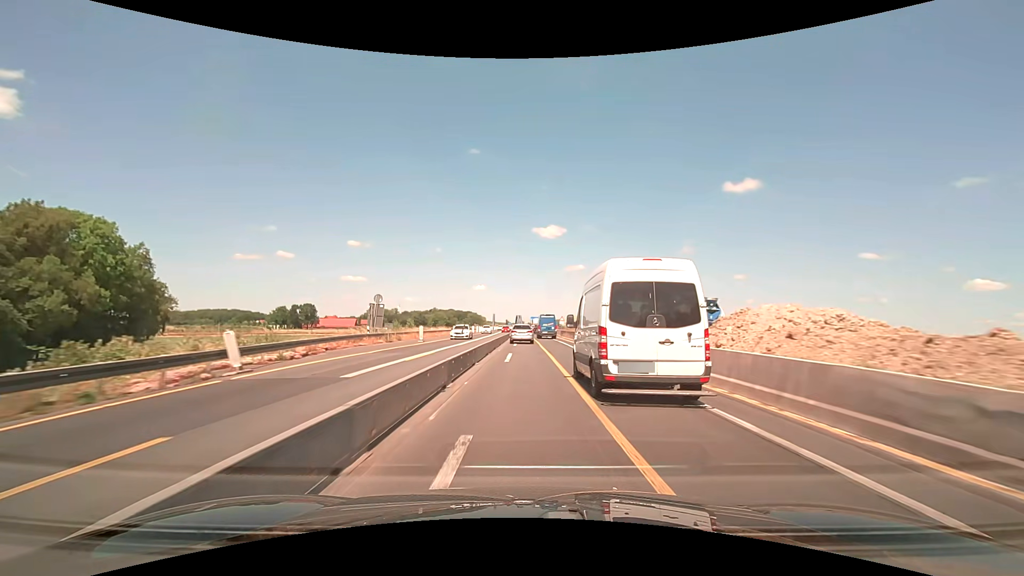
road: motorway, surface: asphalt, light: Day
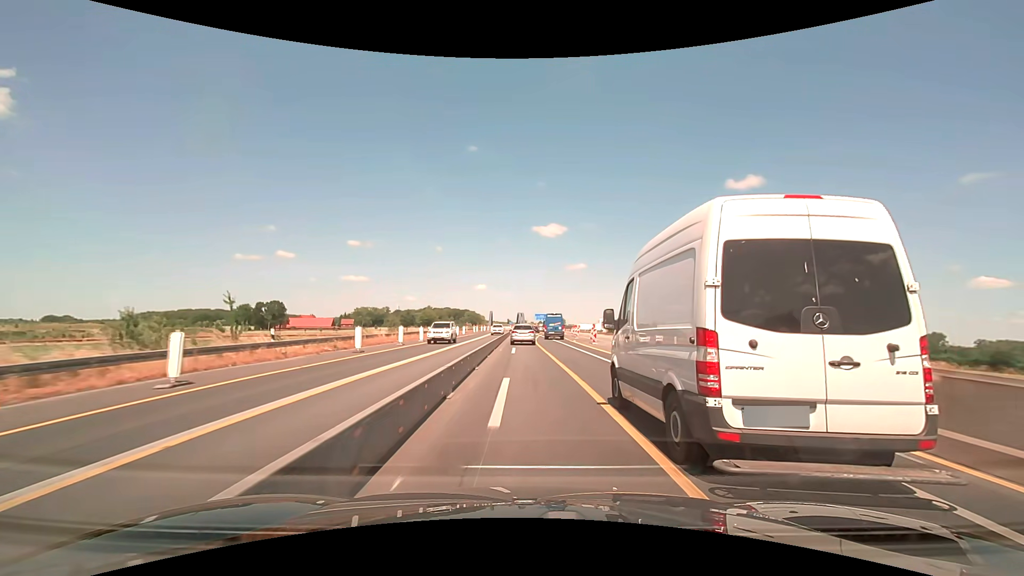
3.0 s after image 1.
(-0.2, +63.3) m; 0°
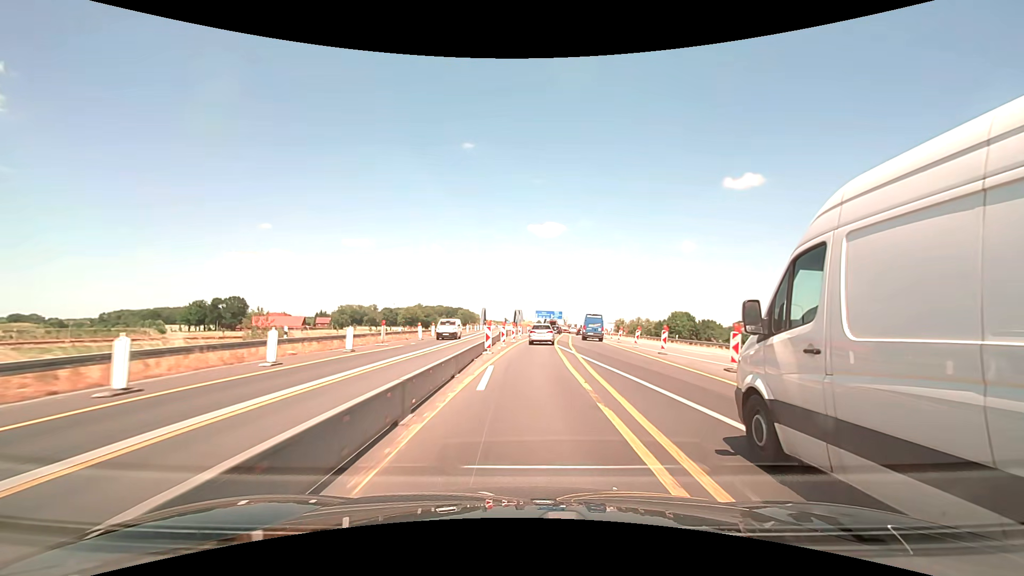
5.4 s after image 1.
(-0.2, +50.7) m; 0°
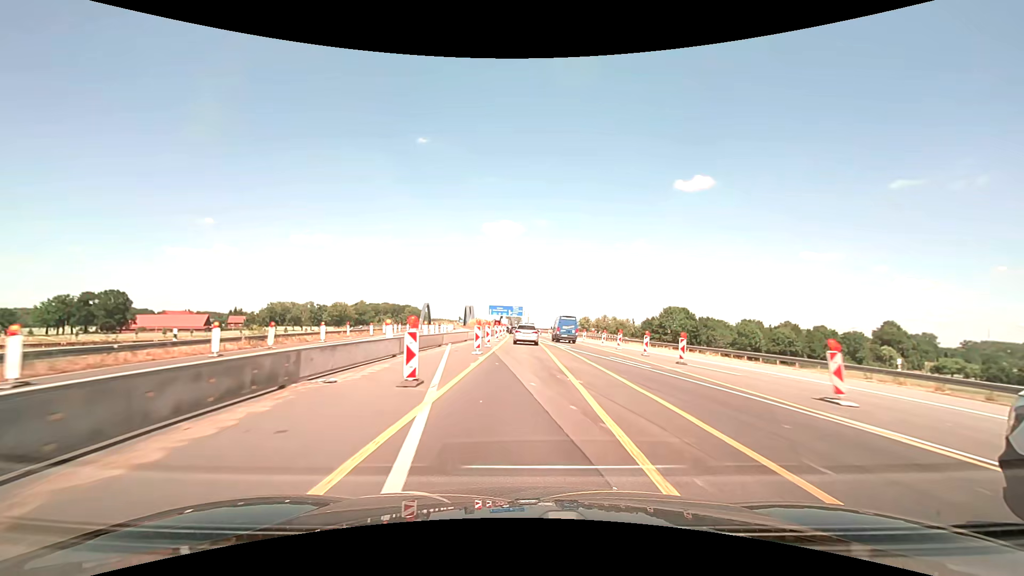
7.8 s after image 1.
(+2.0, +51.4) m; +5°
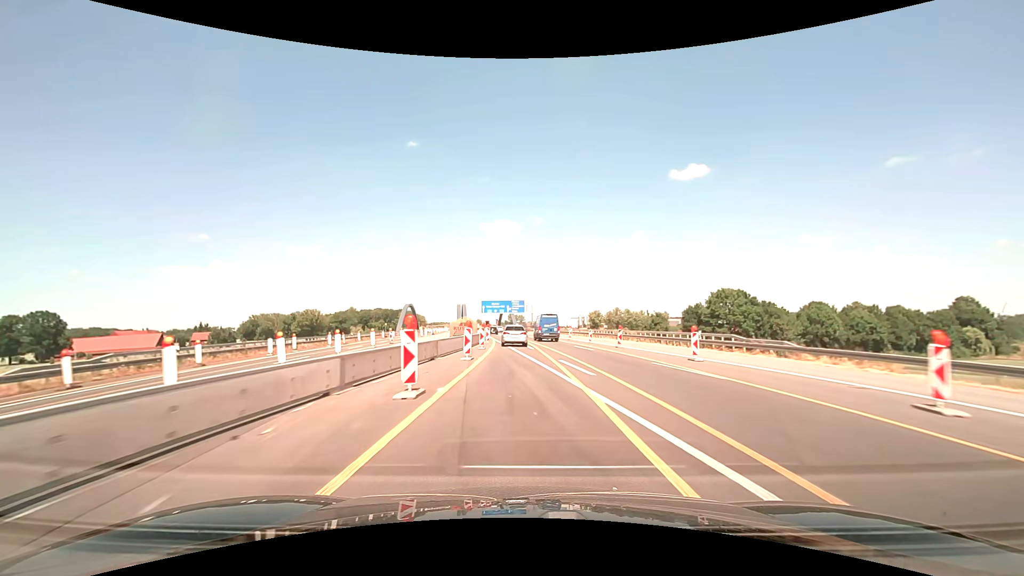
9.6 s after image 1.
(+0.3, +40.6) m; 0°
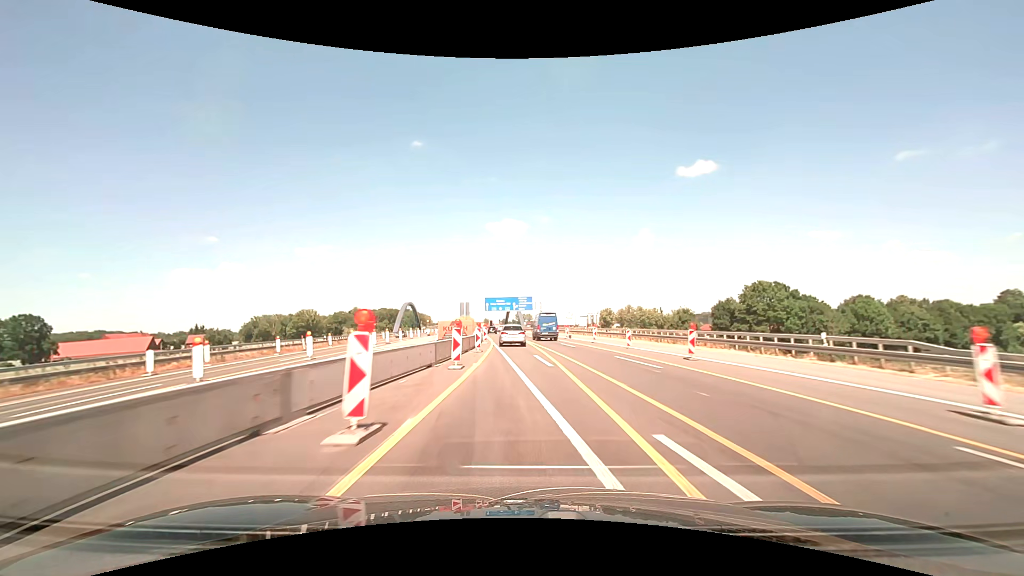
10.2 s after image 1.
(-0.1, +14.0) m; -1°
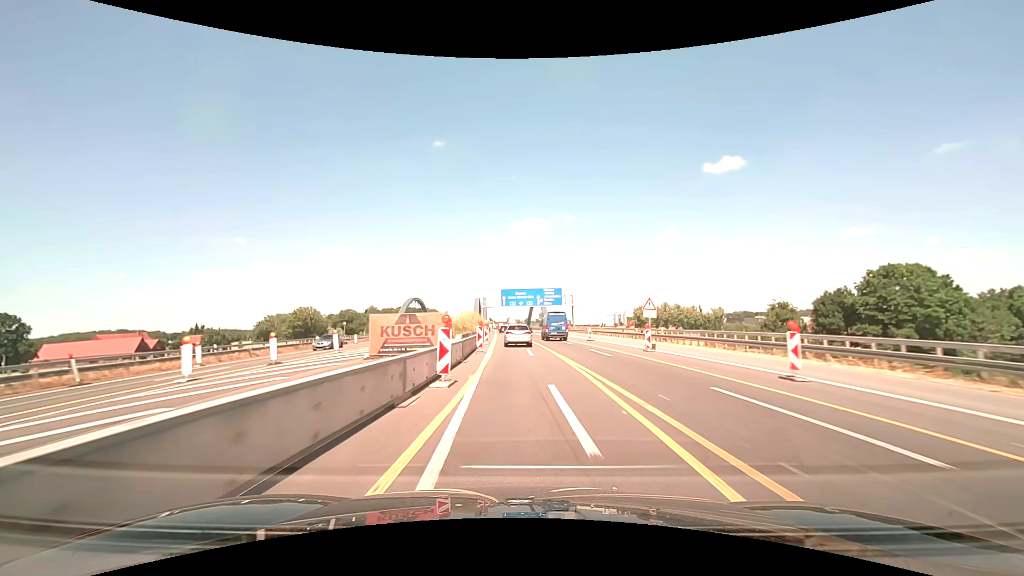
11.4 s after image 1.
(-0.7, +28.6) m; -3°
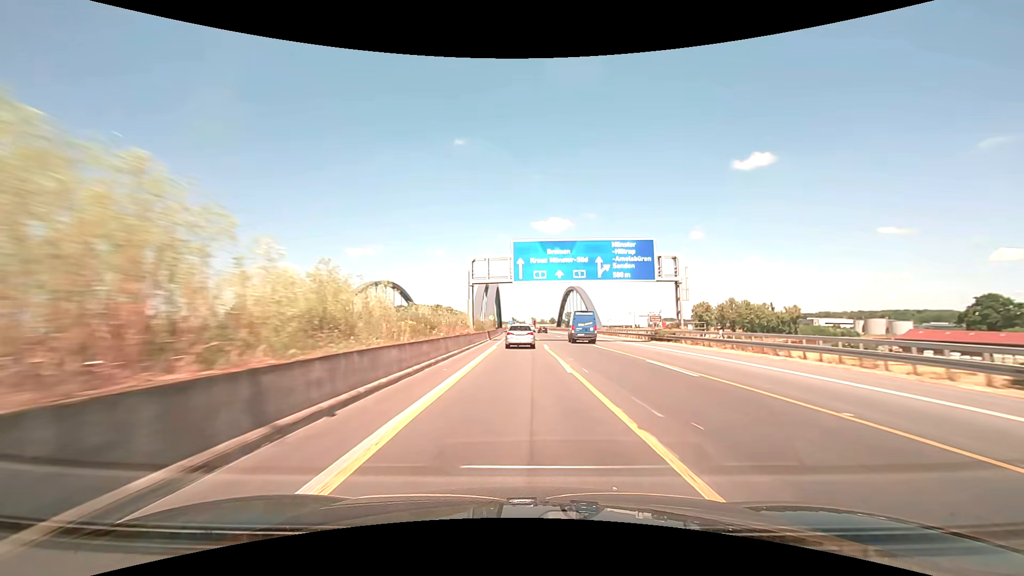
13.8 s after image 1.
(-1.7, +59.8) m; -3°
(0, +10) (0, +20) (0, +30) (0, +40) (0, +50) (0, +60) (0, +70) (-1, +80) (-1, +90) (-1, +100) m
